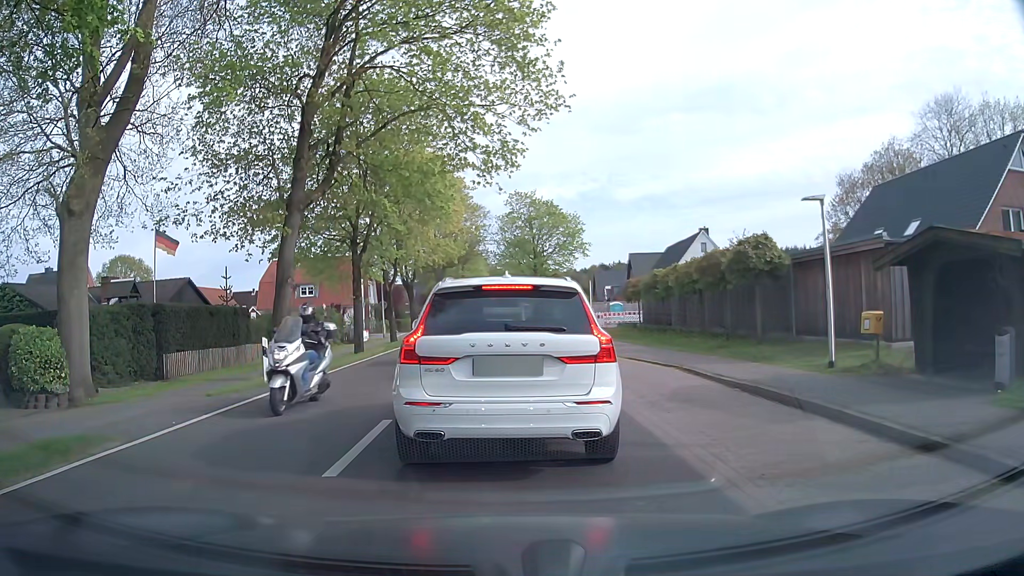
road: tertiary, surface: asphalt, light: Day
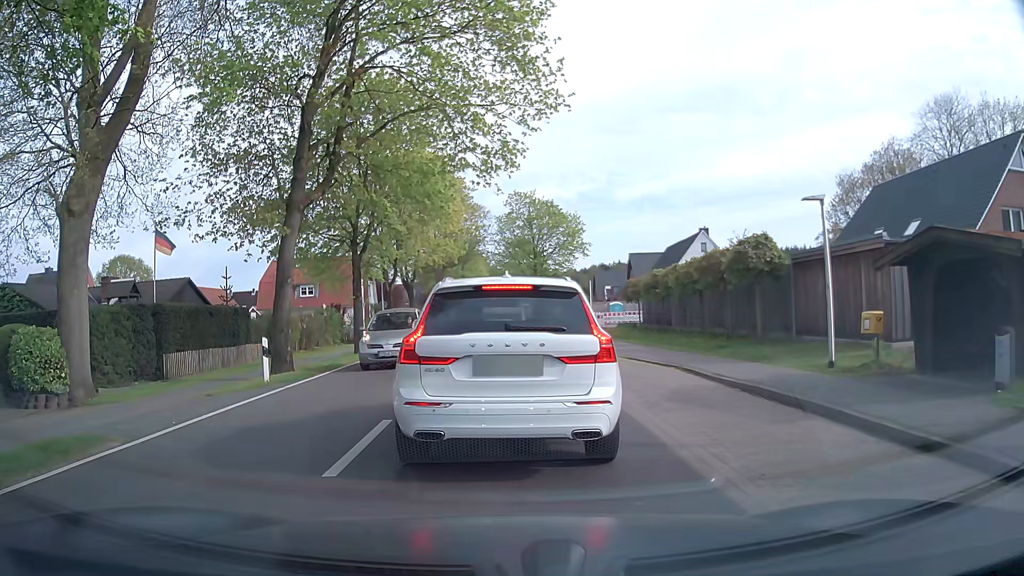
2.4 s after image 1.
(0.0, 0.0) m; 0°
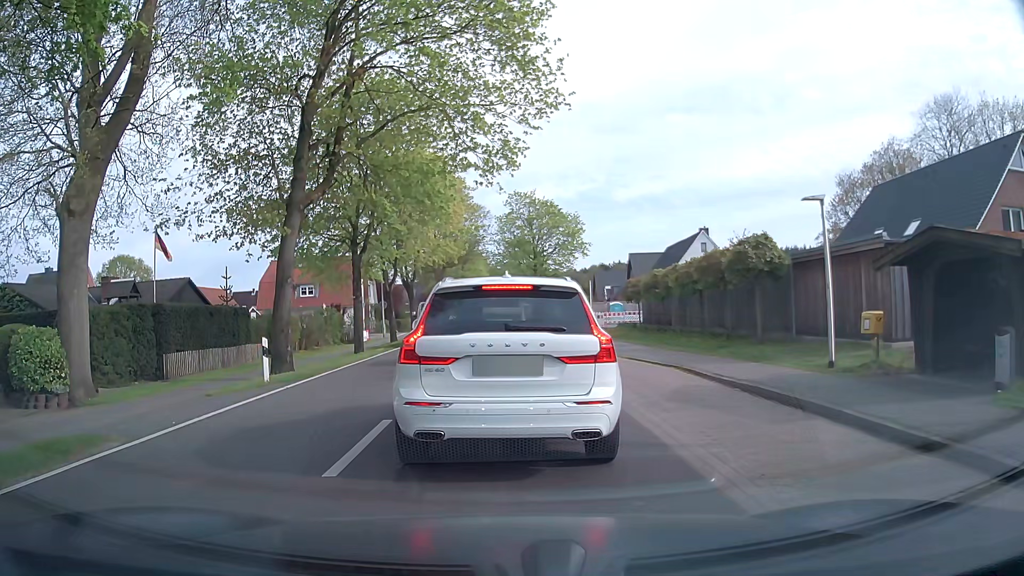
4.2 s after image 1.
(0.0, 0.0) m; 0°
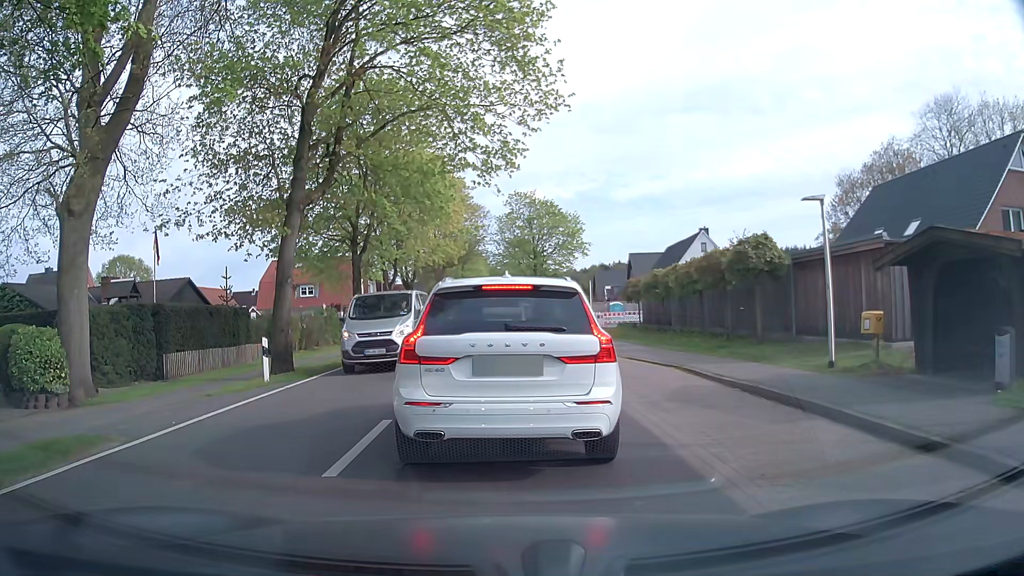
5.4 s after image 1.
(0.0, 0.0) m; 0°
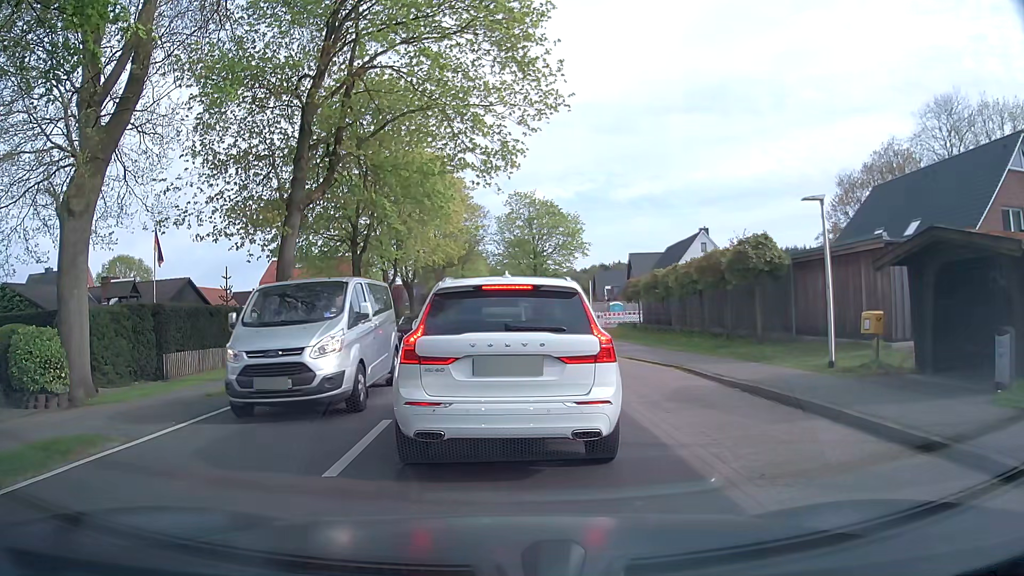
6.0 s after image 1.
(0.0, 0.0) m; 0°
(0, +10) (0, +20) (0, +30) (0, +40) (+1, +50) (+8, +56) (+18, +55) (+28, +56) (+38, +55) (+48, +55) m
